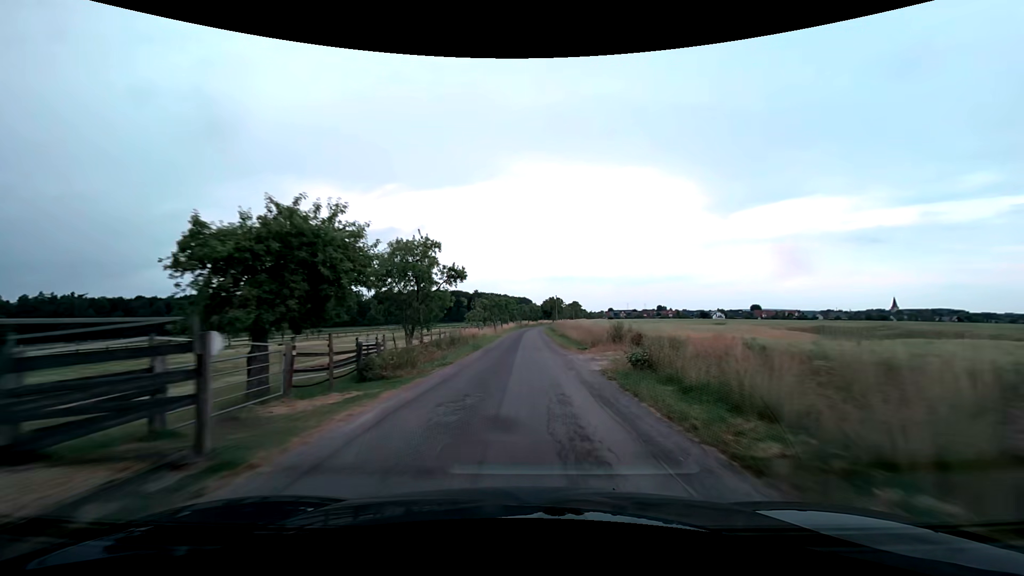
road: unclassified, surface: asphalt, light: Day
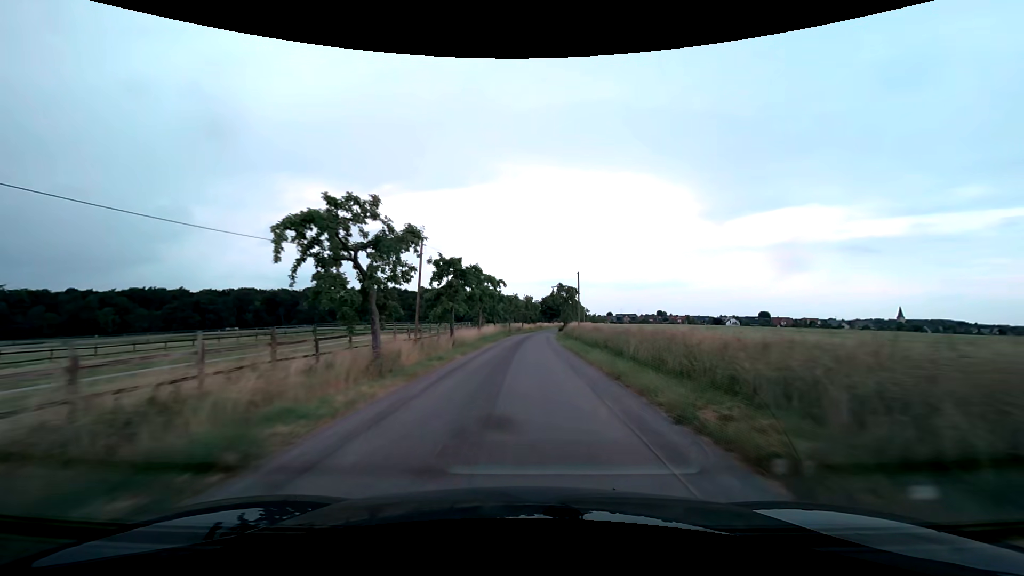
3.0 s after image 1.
(+0.1, +49.5) m; +1°
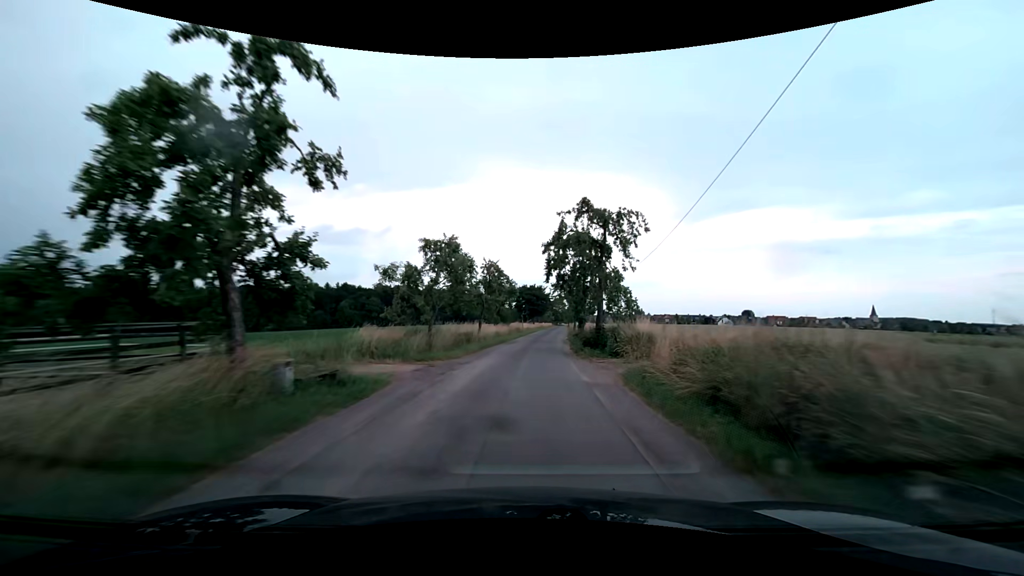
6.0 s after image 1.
(+0.9, +48.5) m; +3°
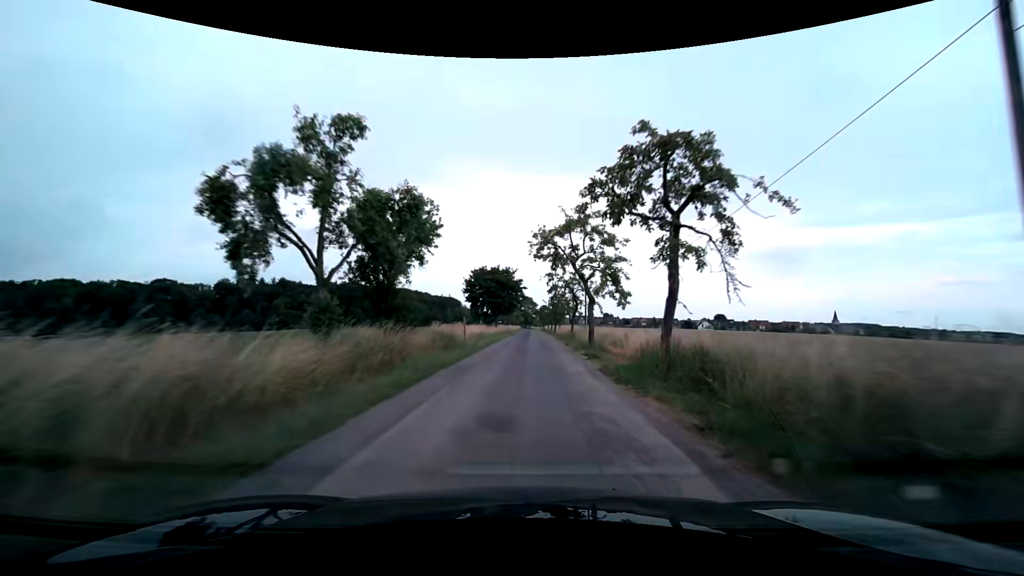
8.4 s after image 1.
(+1.2, +38.8) m; +4°
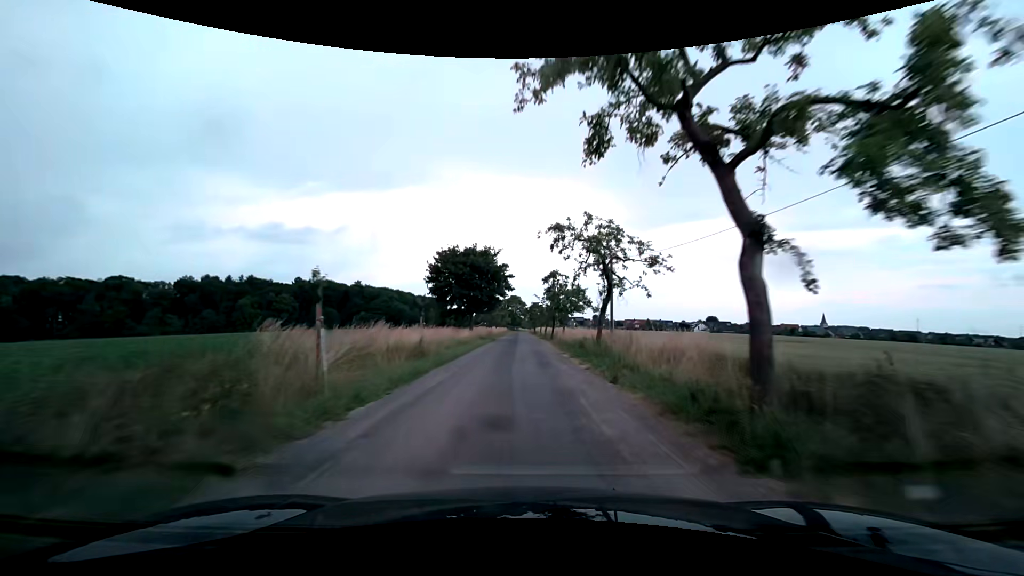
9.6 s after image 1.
(+0.2, +19.5) m; +1°
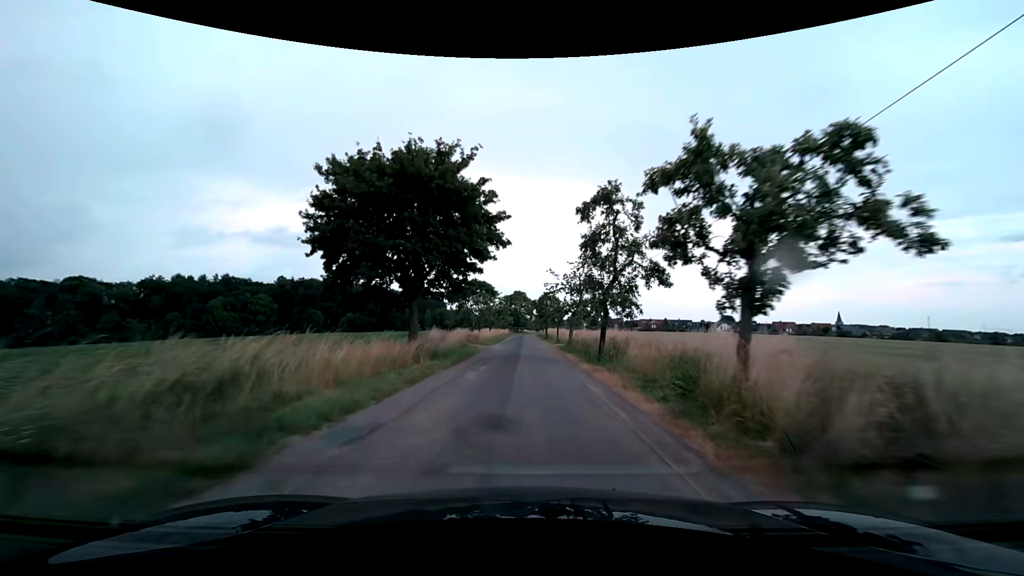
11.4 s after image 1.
(0.0, +29.2) m; -1°
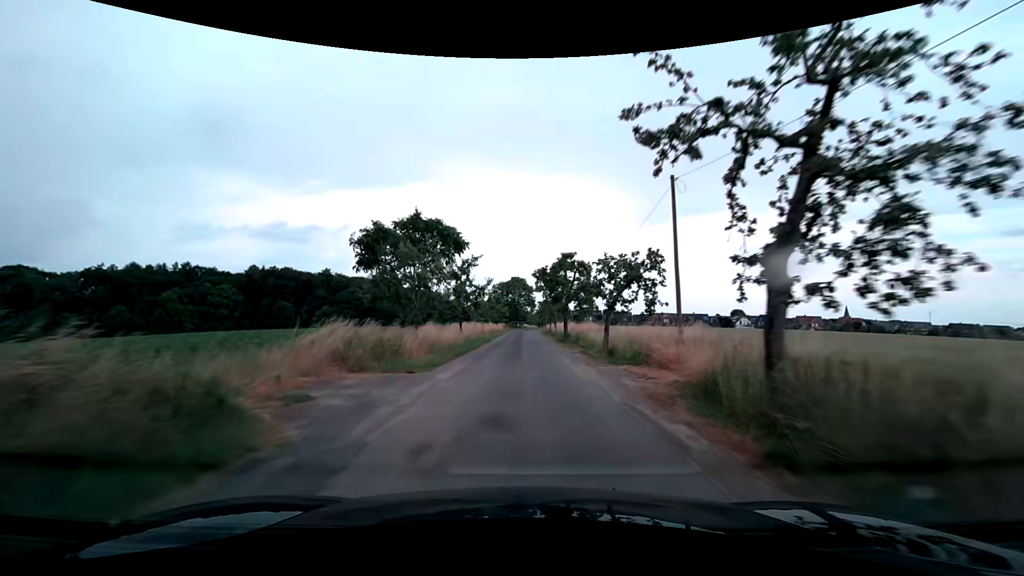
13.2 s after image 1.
(0.0, +29.2) m; 0°
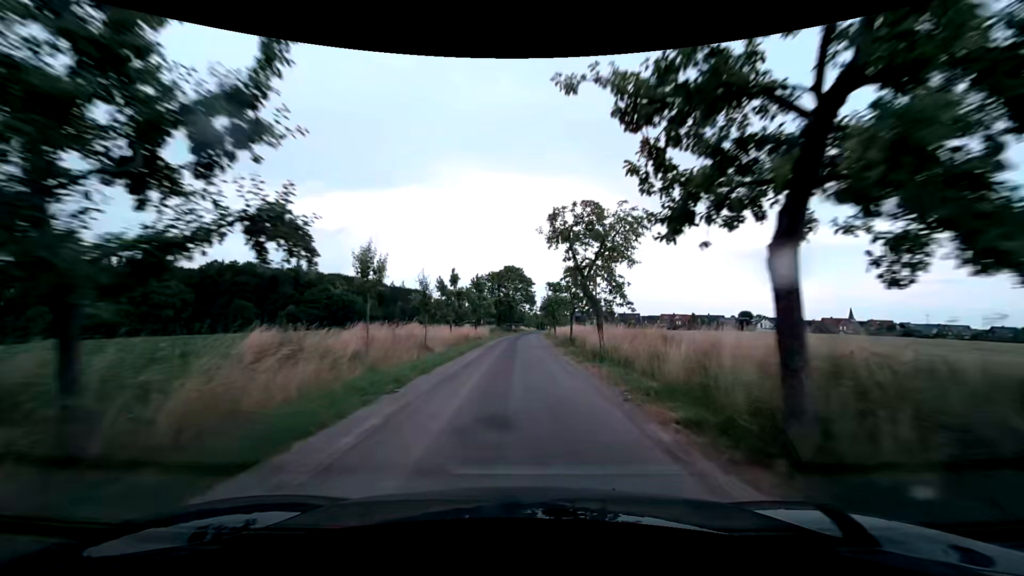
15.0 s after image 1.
(+0.2, +29.2) m; 0°
(0, +10) (0, +20) (0, +30) (0, +40) (0, +50) (0, +60) (+1, +70) (+1, +80) (+2, +90) (+2, +100) m
